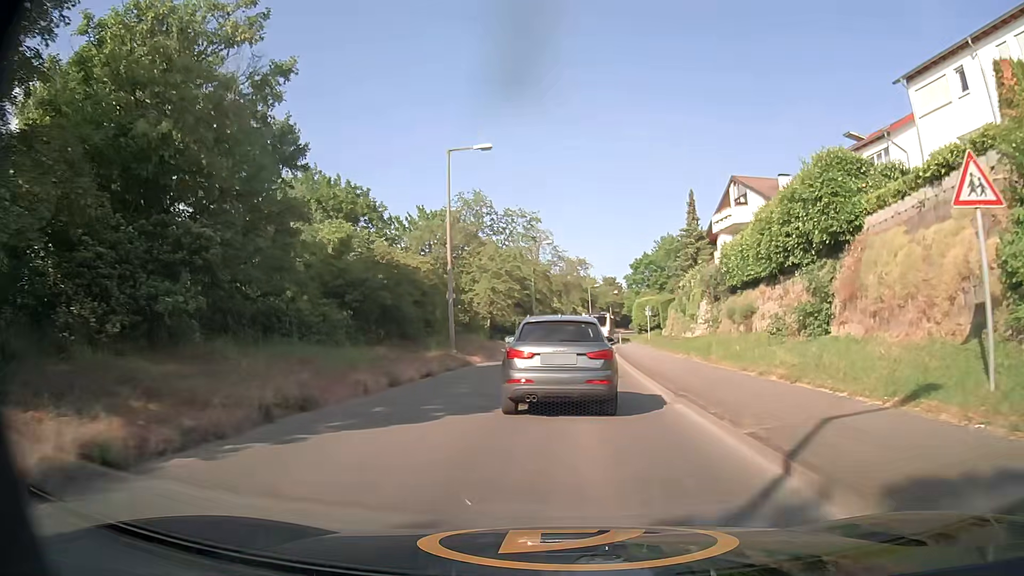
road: tertiary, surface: asphalt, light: Day
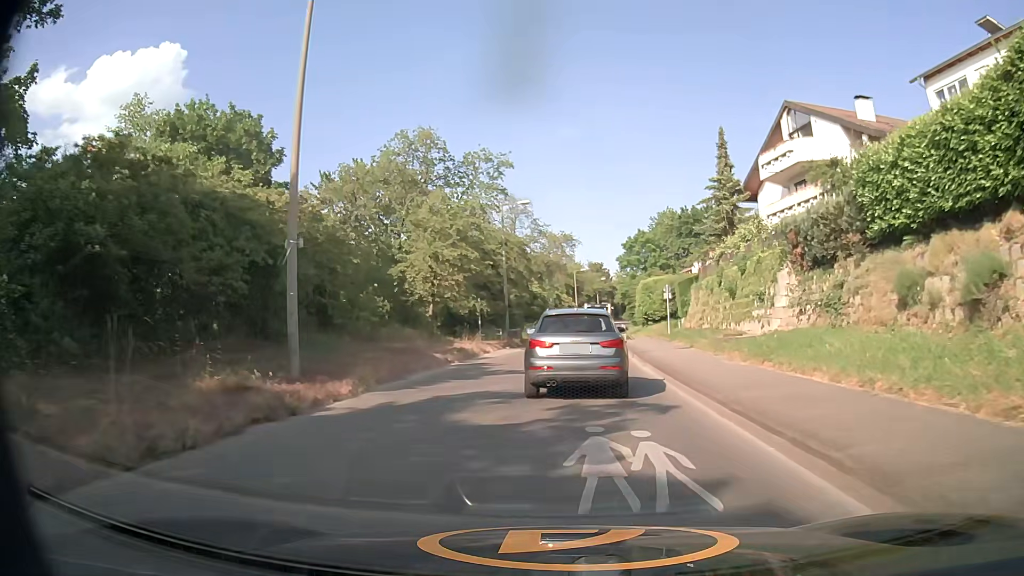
(+0.2, +17.1) m; +1°
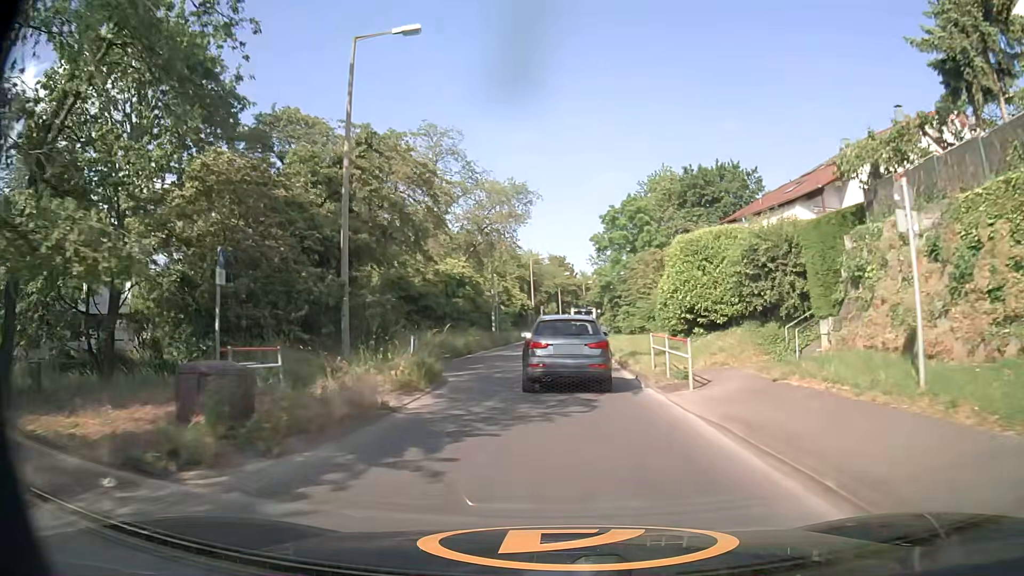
(+1.1, +30.4) m; +4°
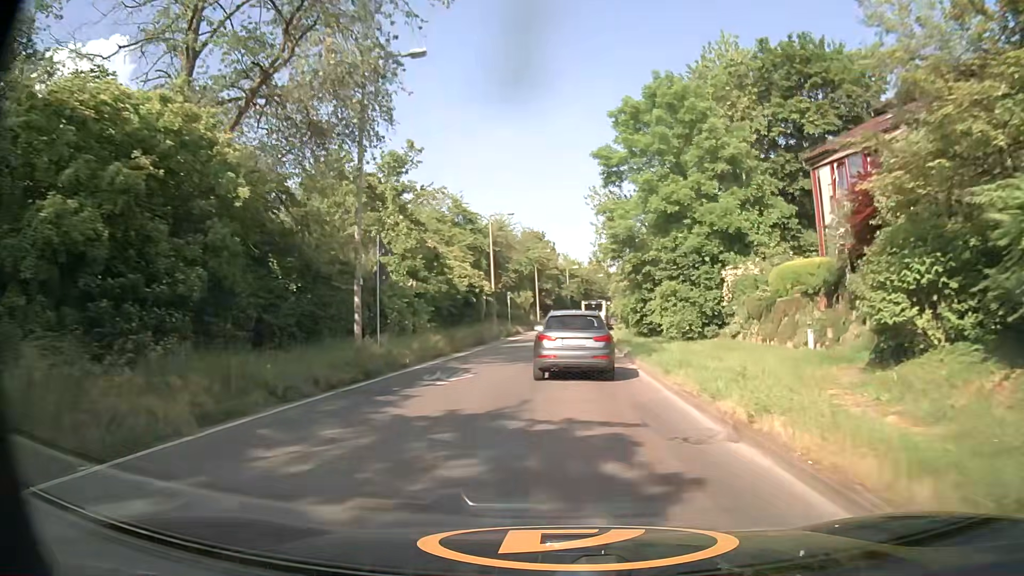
(+0.6, +33.0) m; +2°
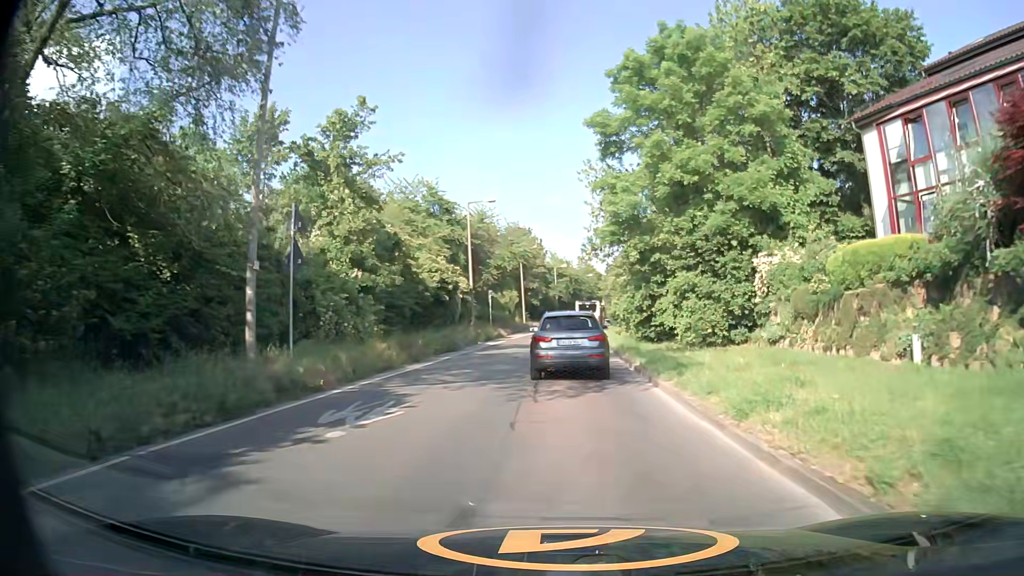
(+0.1, +6.7) m; +2°
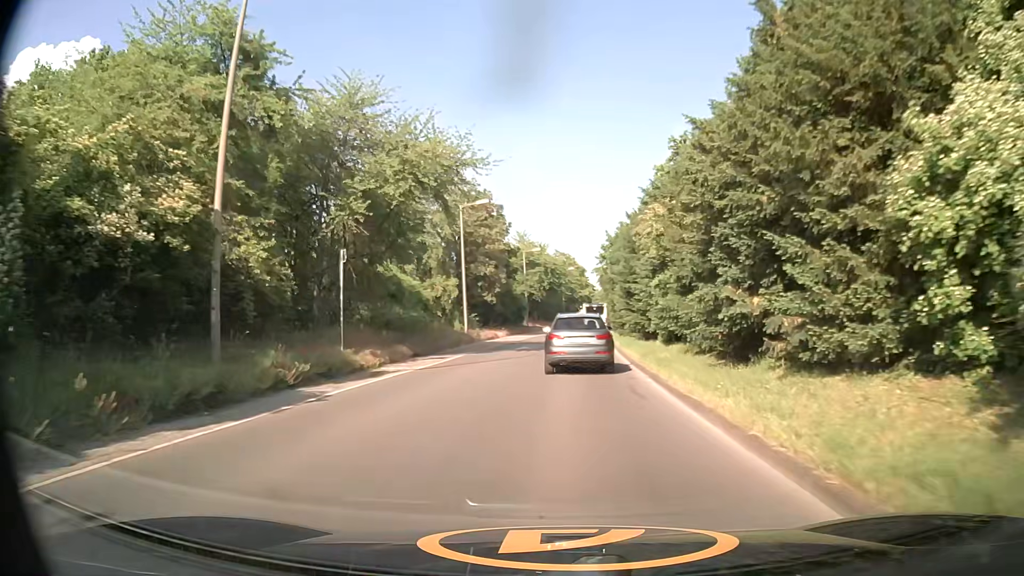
(+0.4, +35.3) m; +1°
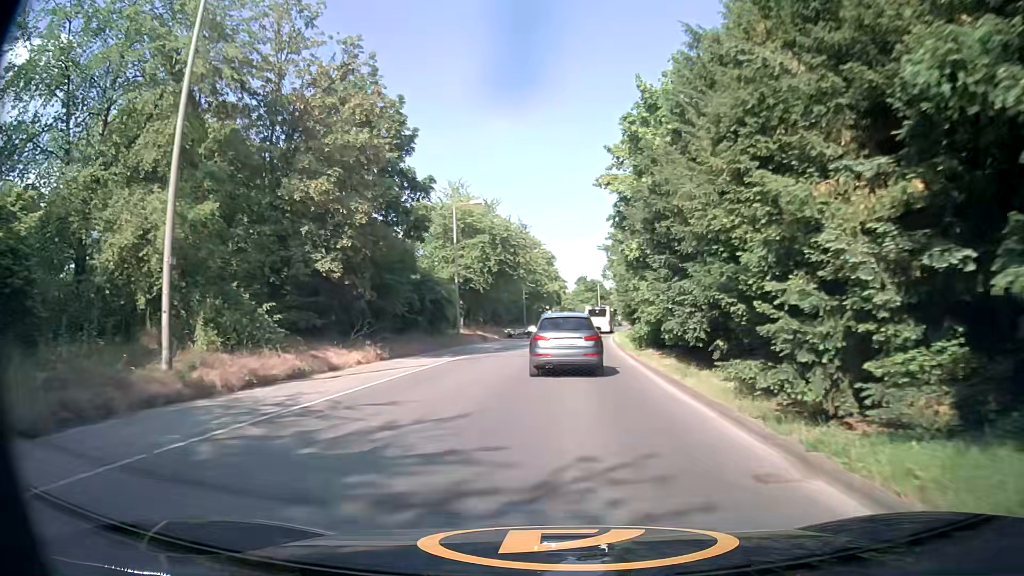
(+1.0, +35.7) m; +4°
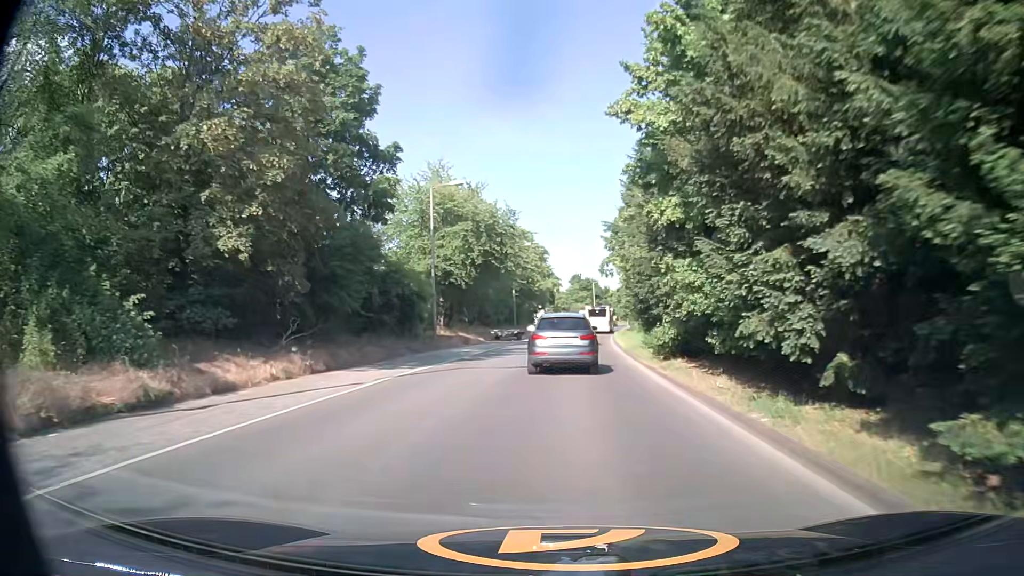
(0.0, +6.8) m; 0°
(0, +10) (0, +20) (+1, +30) (+1, +40) (+2, +50) (+3, +60) (+4, +70) (+5, +80) (+7, +90) (+8, +100) m
